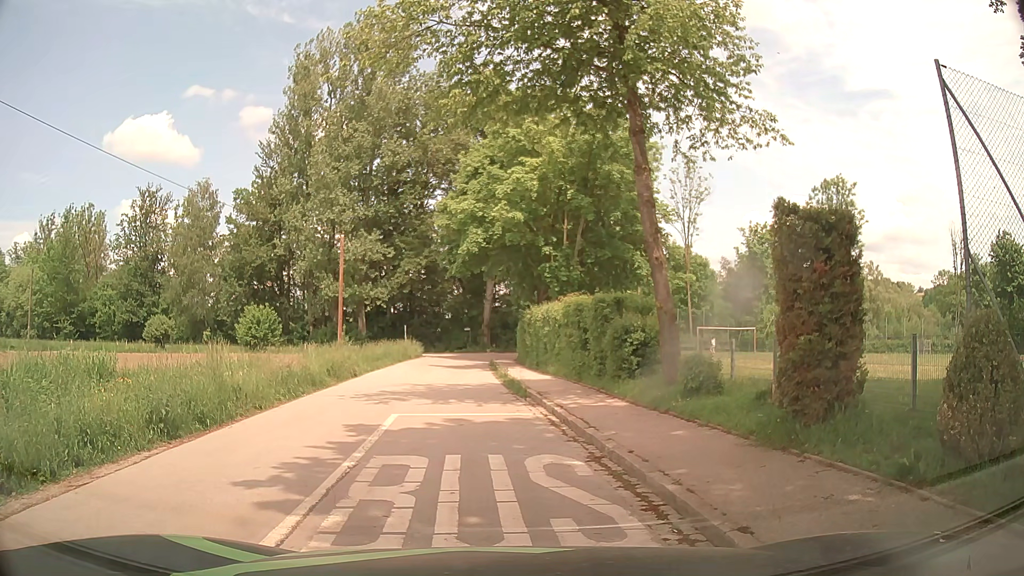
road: tertiary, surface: asphalt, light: Day
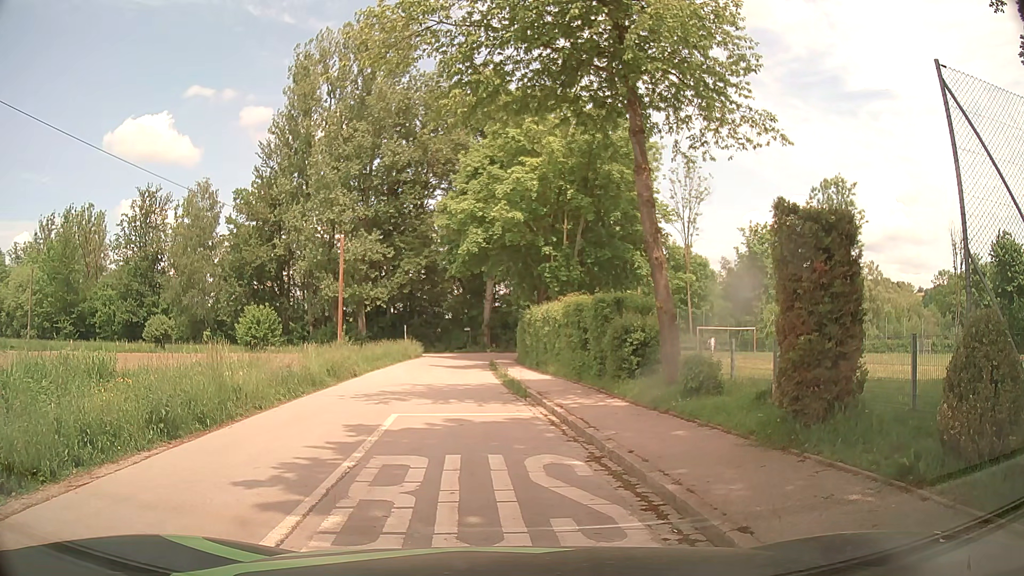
(0.0, 0.0) m; 0°
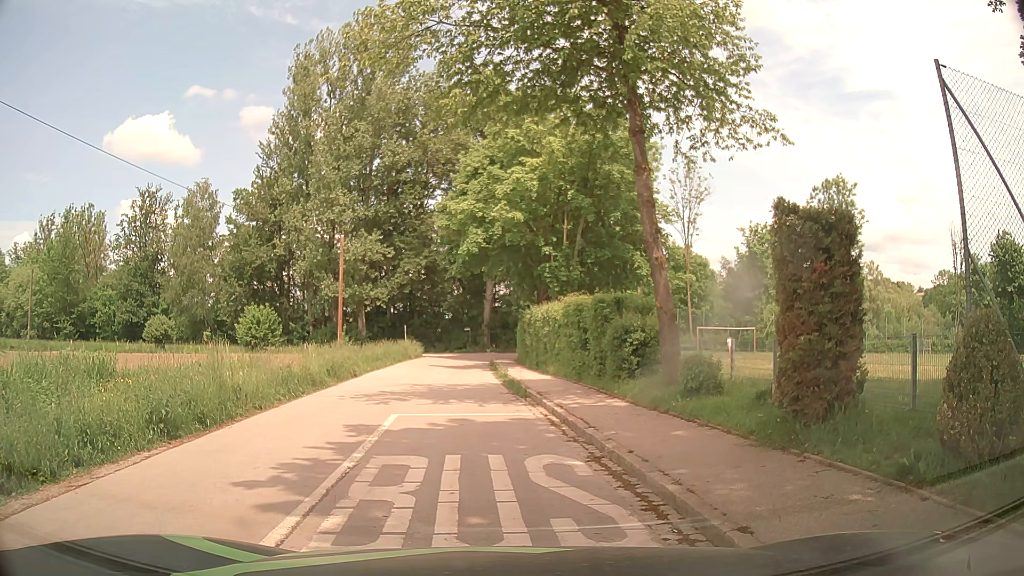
(0.0, 0.0) m; 0°
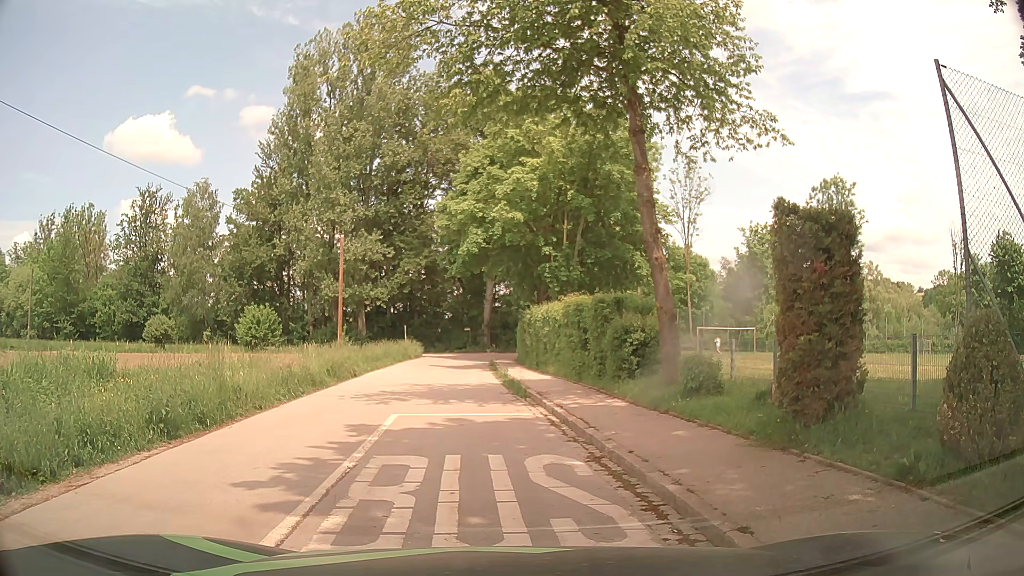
(0.0, 0.0) m; 0°
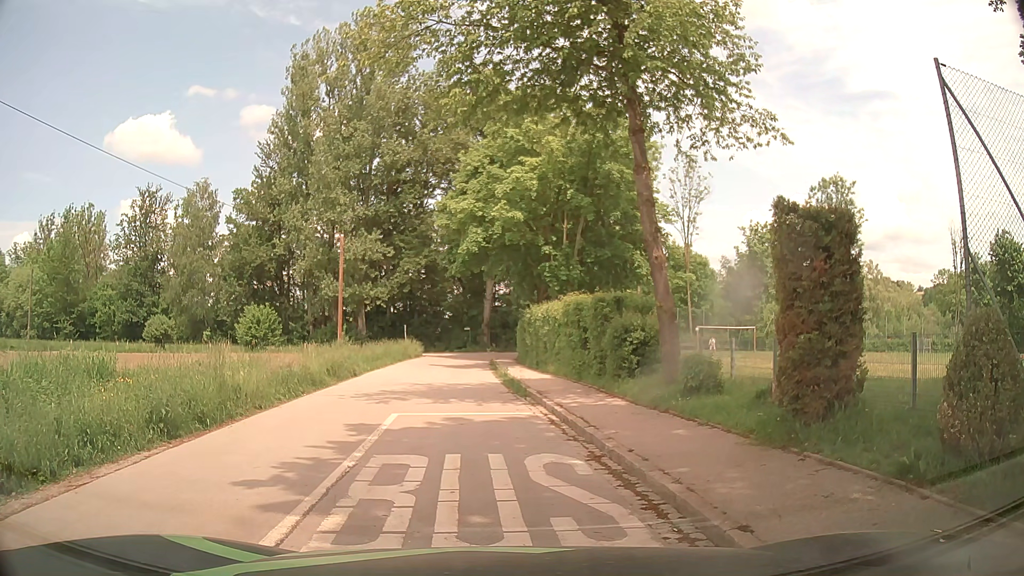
(0.0, 0.0) m; 0°
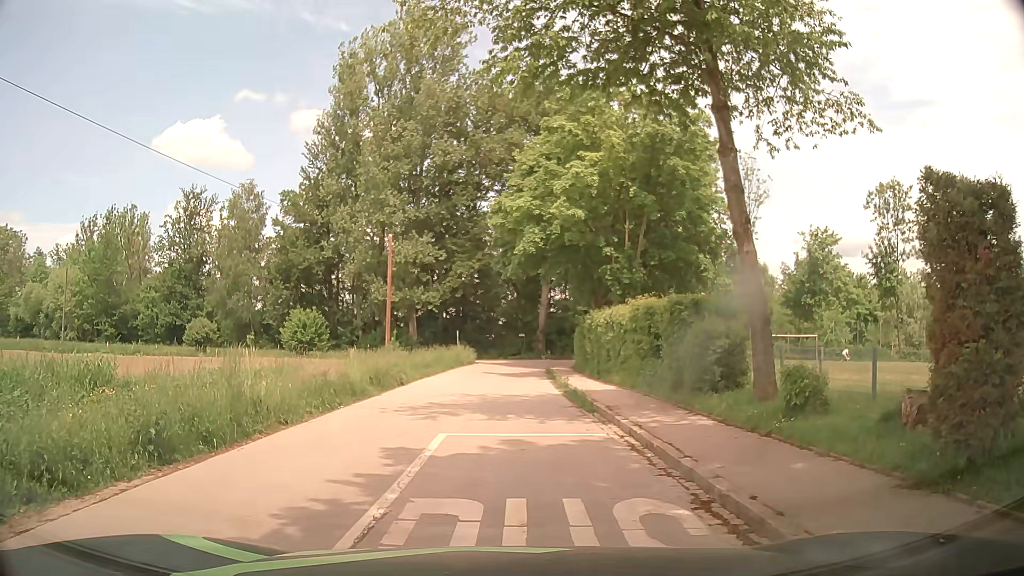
(-0.1, +2.0) m; -7°
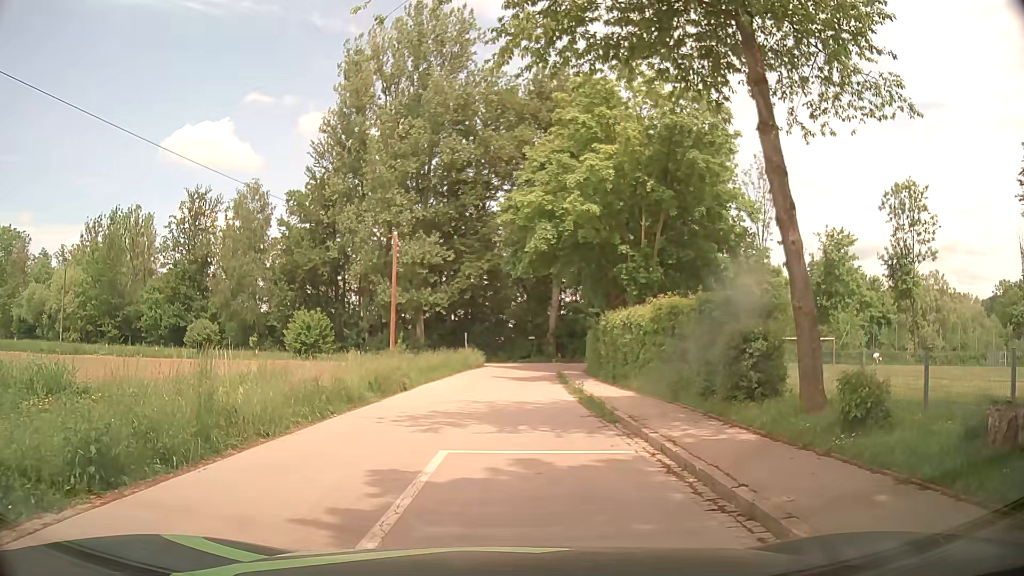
(0.0, +1.5) m; 0°
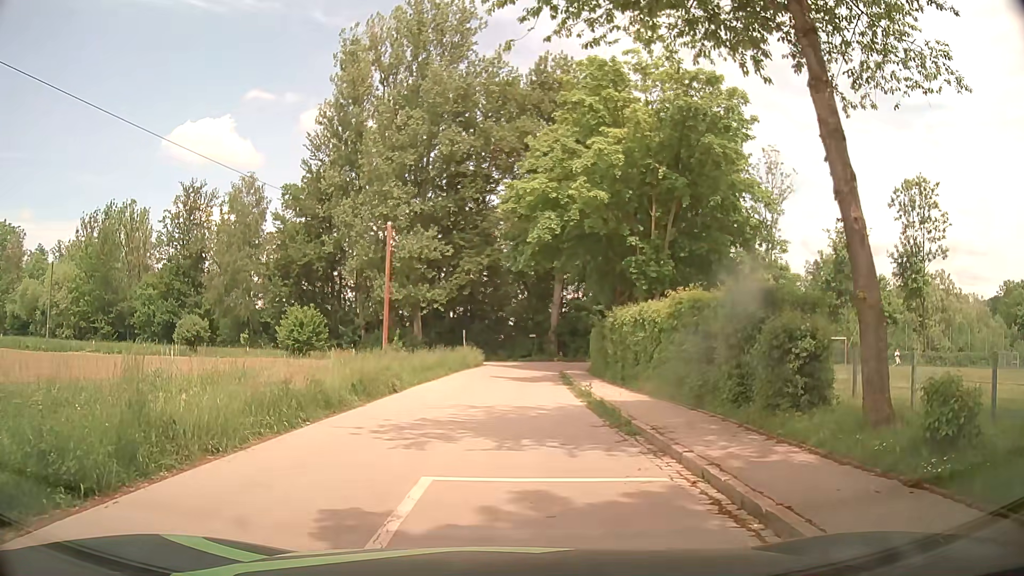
(0.0, +2.0) m; +2°
